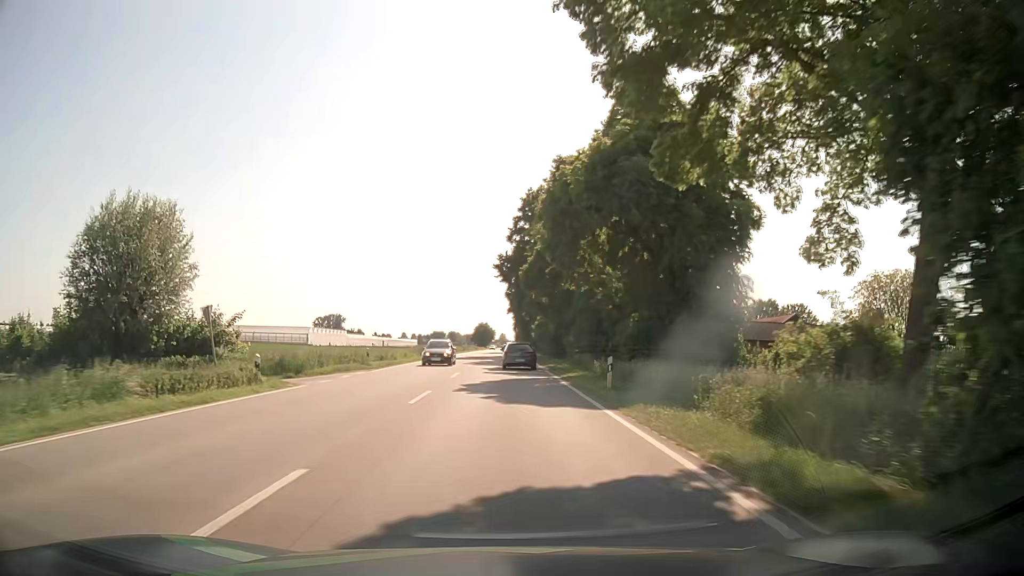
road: primary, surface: asphalt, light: Day
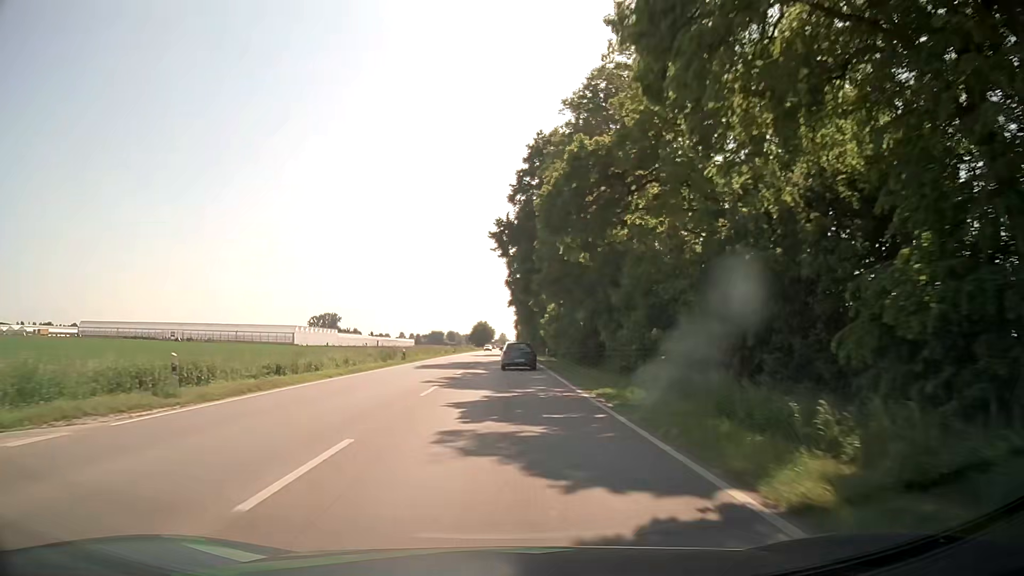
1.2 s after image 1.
(+0.2, +21.7) m; 0°
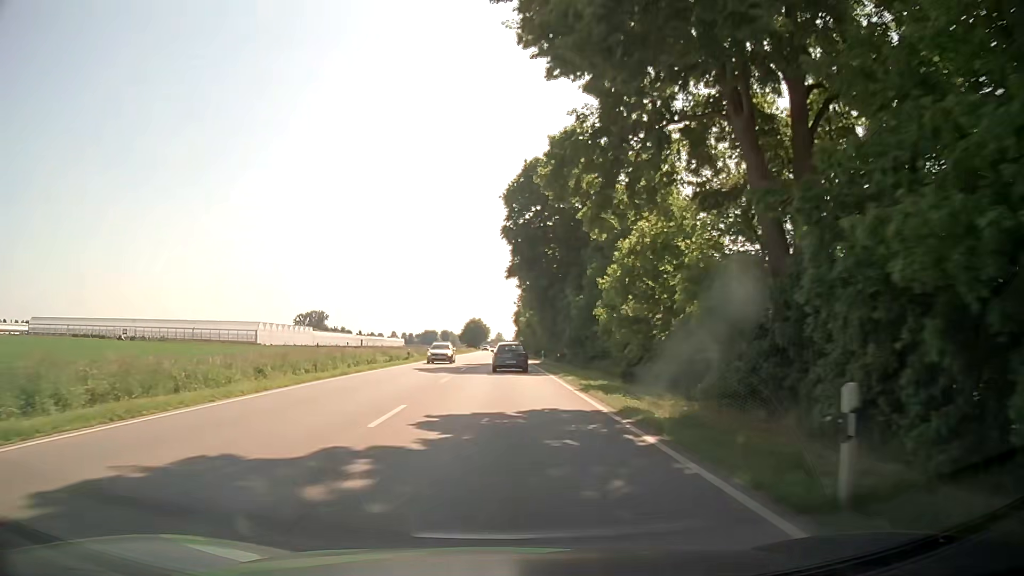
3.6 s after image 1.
(+0.1, +42.1) m; 0°
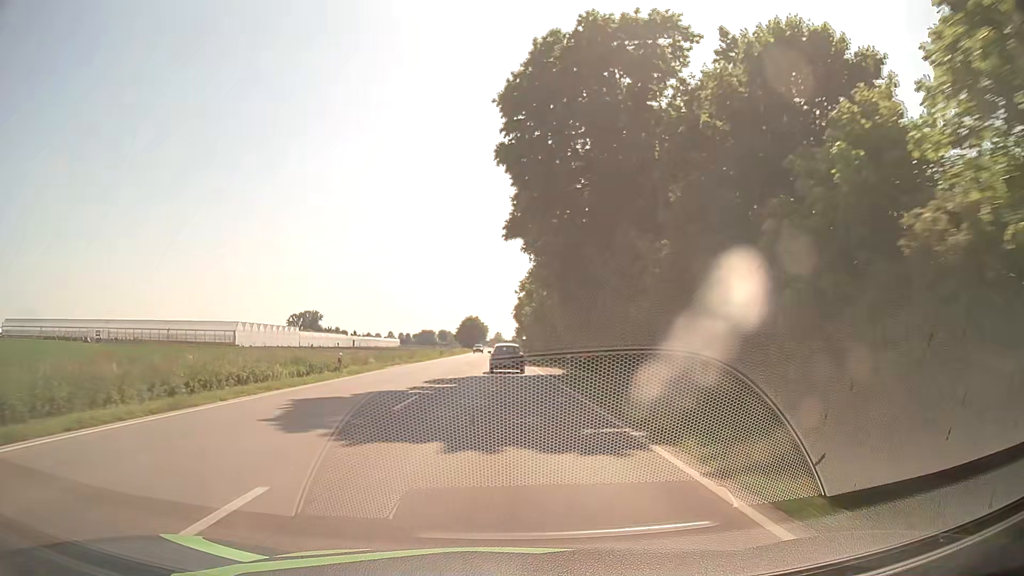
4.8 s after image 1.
(0.0, +20.8) m; 0°
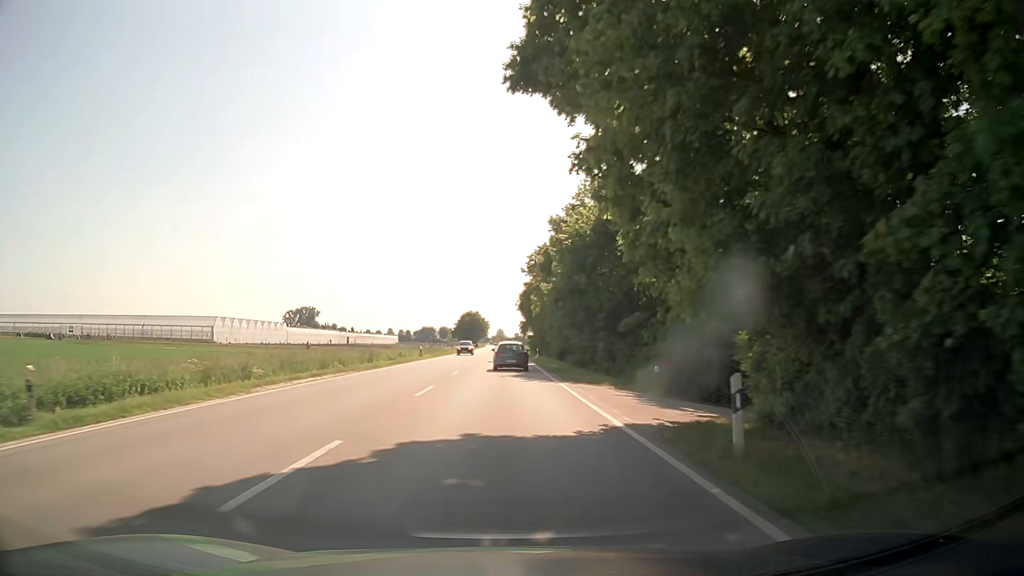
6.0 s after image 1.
(-0.2, +20.8) m; -1°
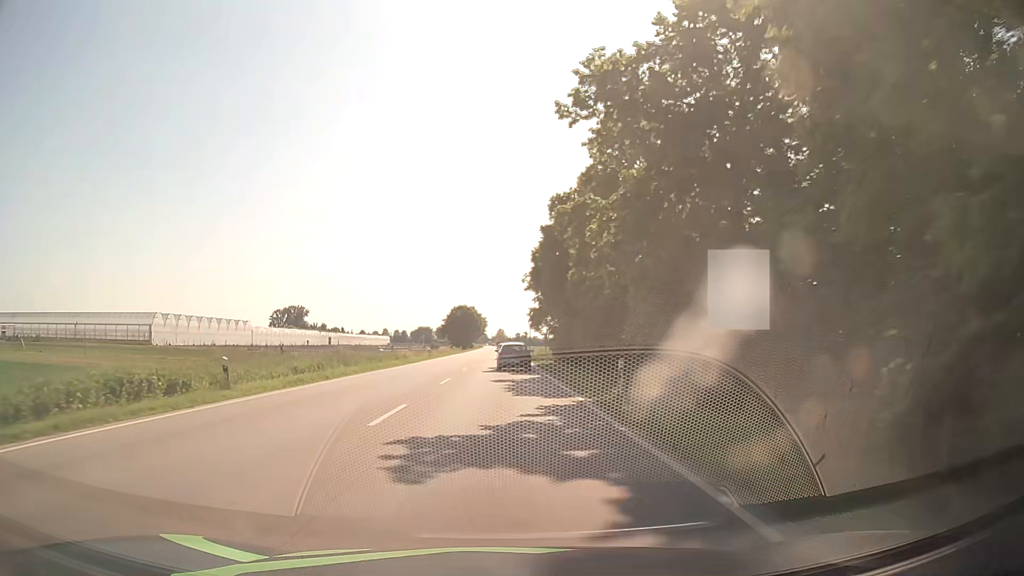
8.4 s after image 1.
(0.0, +41.6) m; 0°
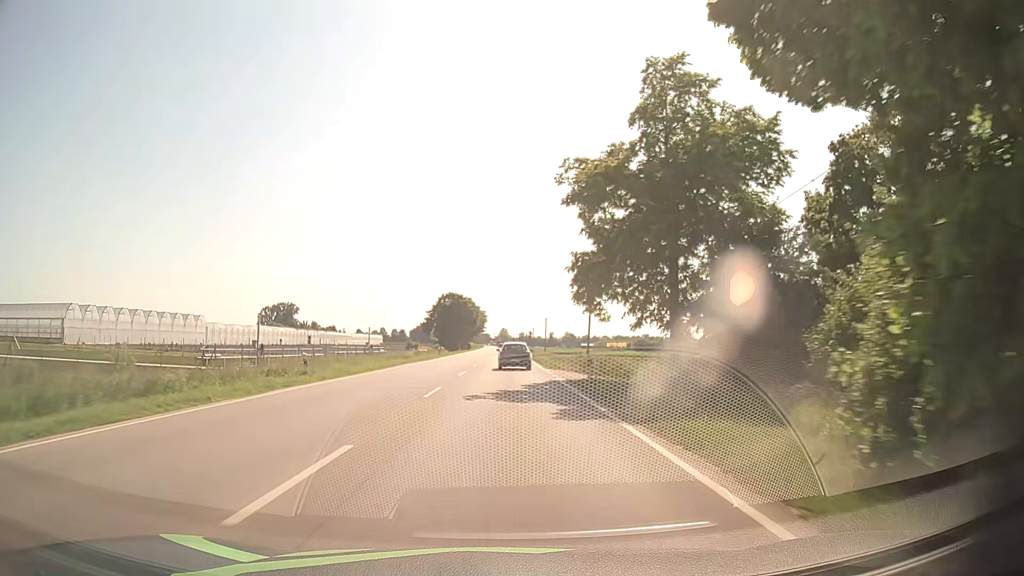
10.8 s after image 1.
(-0.3, +42.2) m; -1°
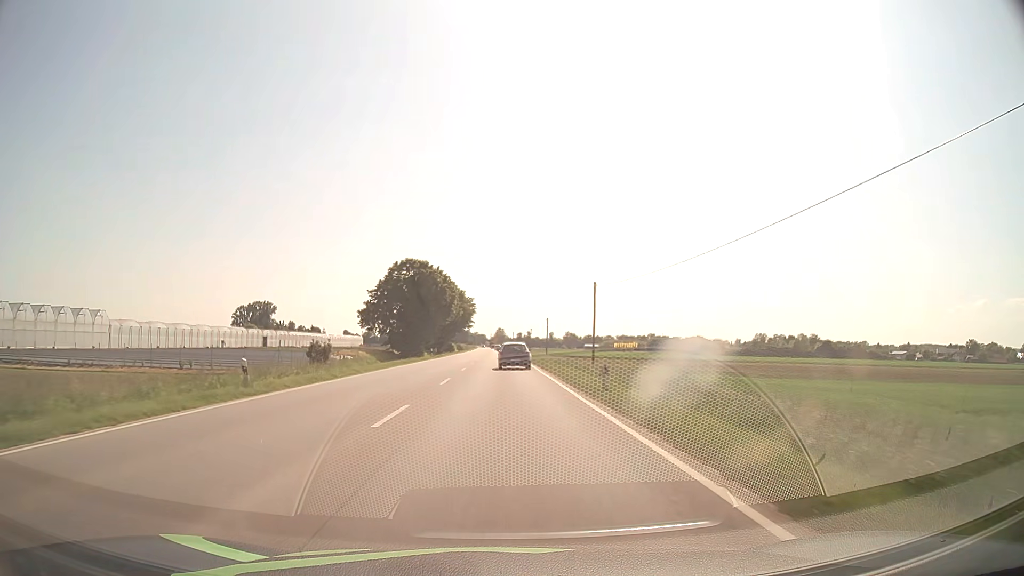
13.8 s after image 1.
(+0.6, +54.1) m; +1°
(0, +10) (0, +20) (0, +30) (0, +40) (0, +50) (0, +60) (0, +70) (0, +80) (-1, +90) (-1, +100) m
